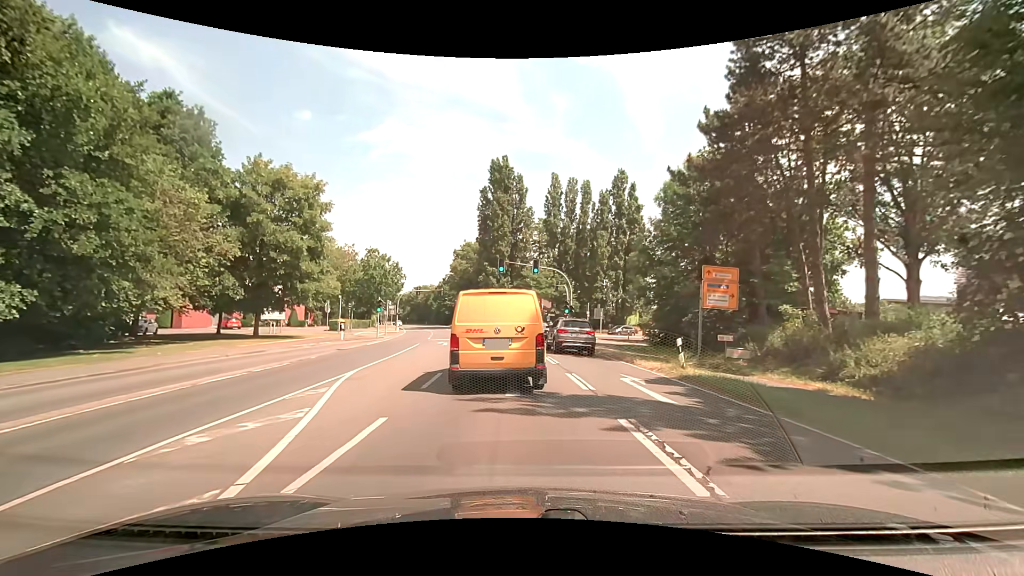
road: secondary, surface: asphalt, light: Day
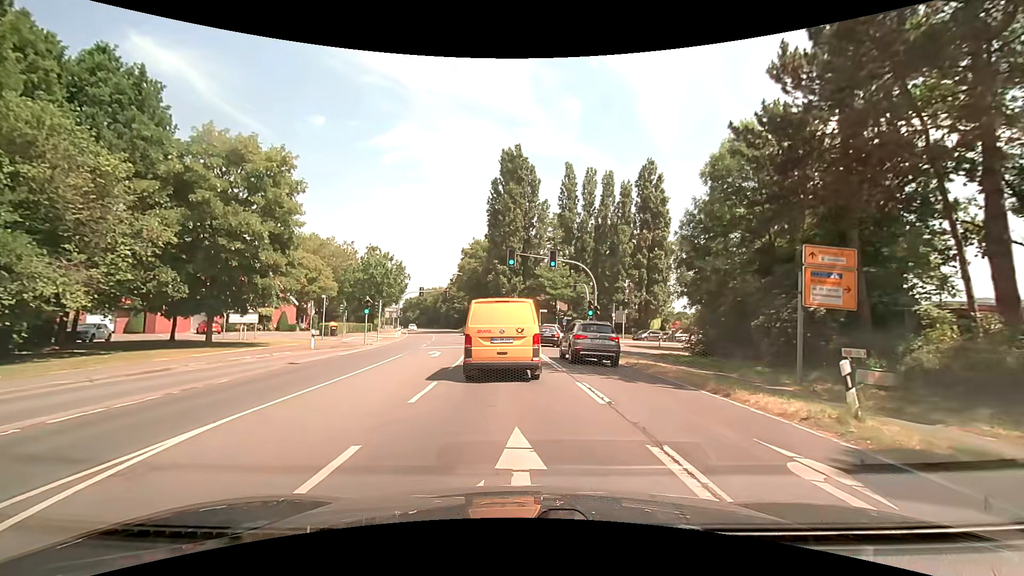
(-0.3, +7.5) m; -3°
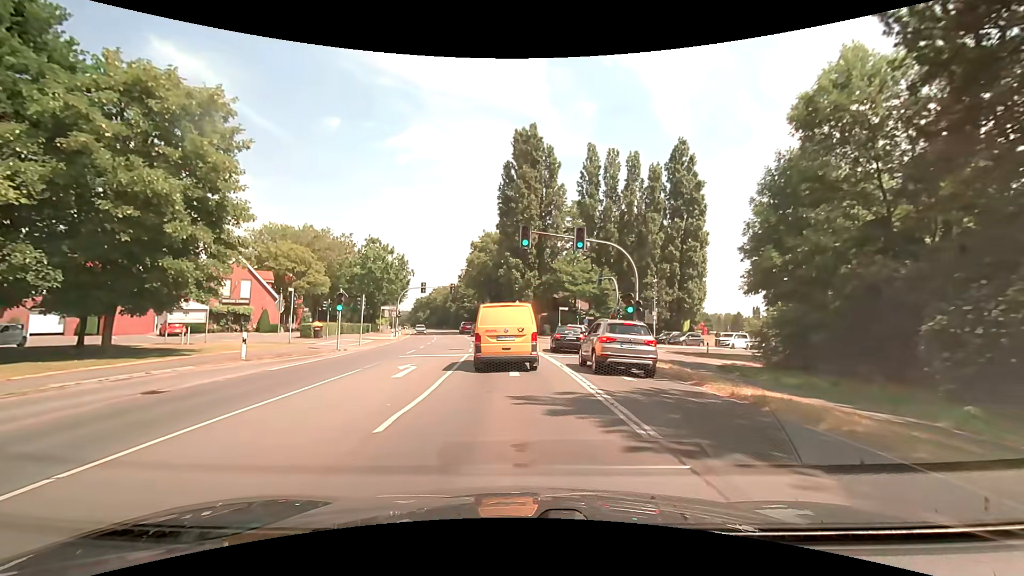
(-0.2, +9.0) m; -3°
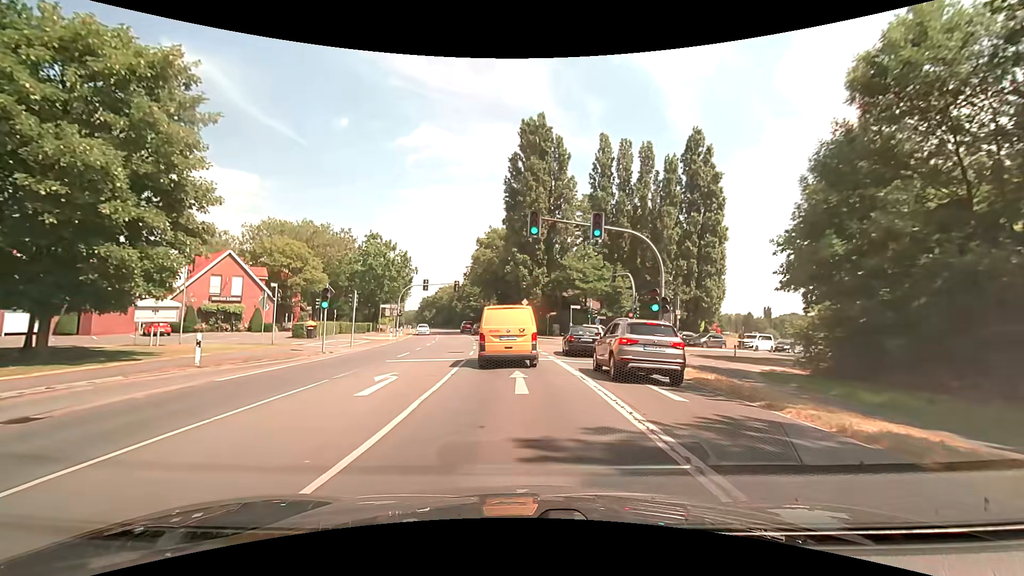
(0.0, +3.6) m; +1°
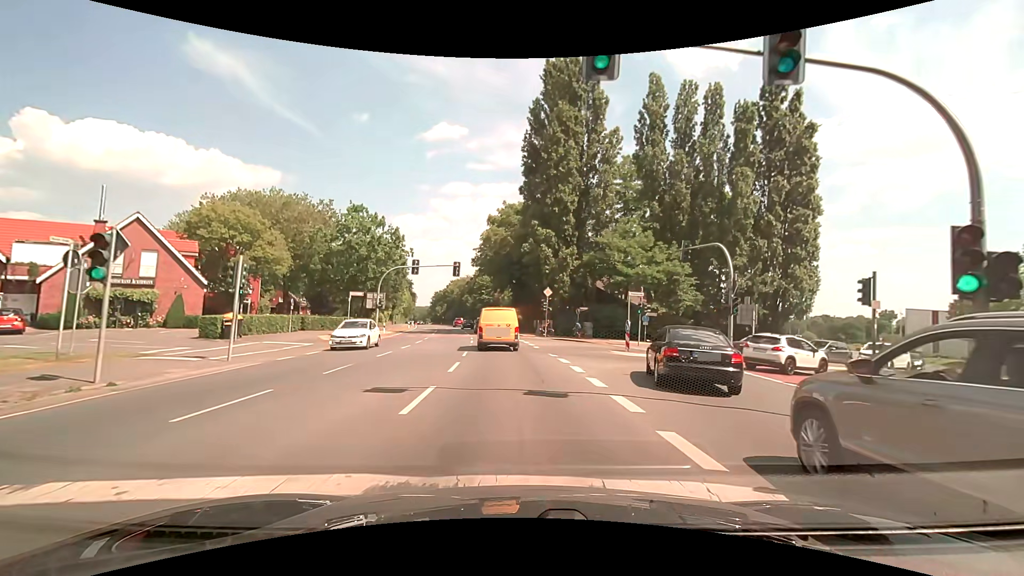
(-0.5, +15.9) m; -2°
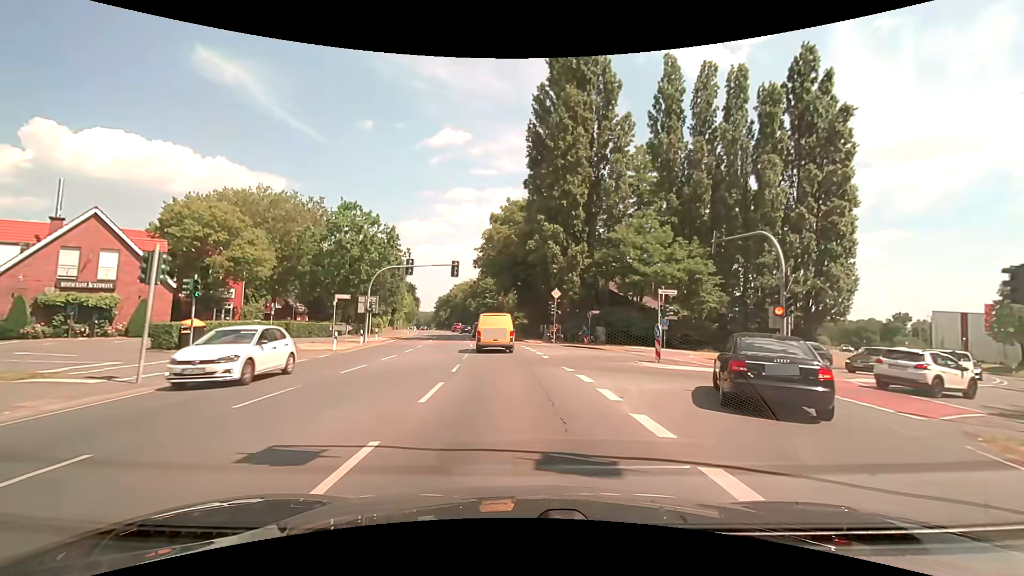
(-0.1, +4.4) m; -1°
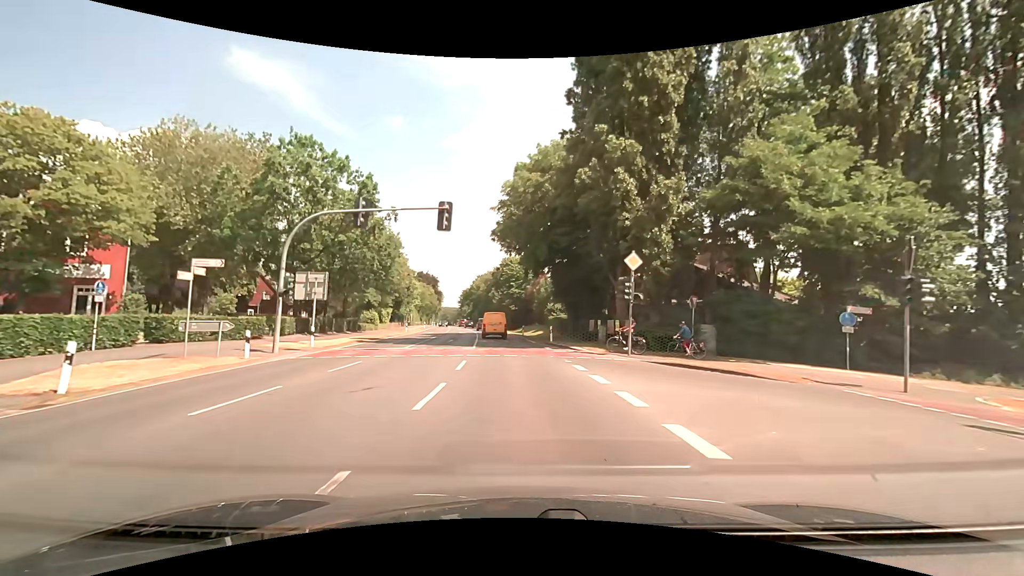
(-0.7, +19.5) m; -3°
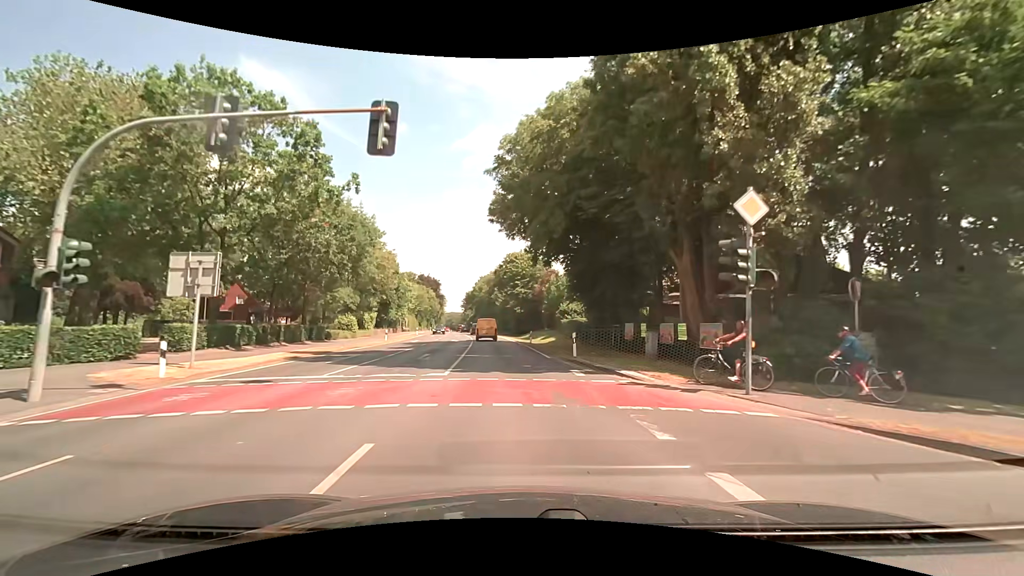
(-0.1, +11.1) m; -1°
(0, +10) (0, +20) (-1, +30) (-2, +40) (-3, +50) (-4, +60) (-6, +70) (-7, +80) (-9, +89) (-10, +99) m
